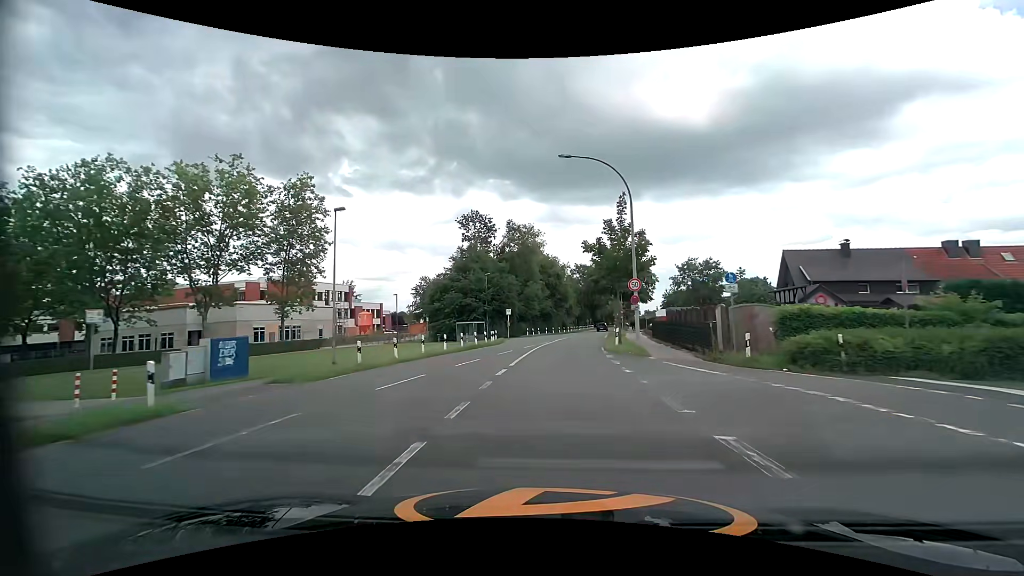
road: tertiary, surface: asphalt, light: Day
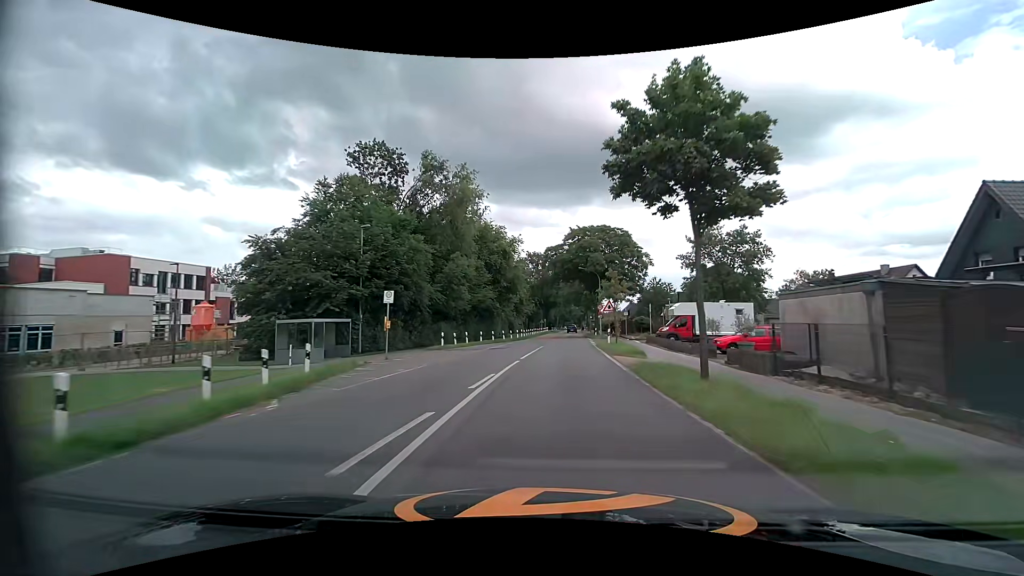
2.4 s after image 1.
(+1.1, +30.2) m; +5°
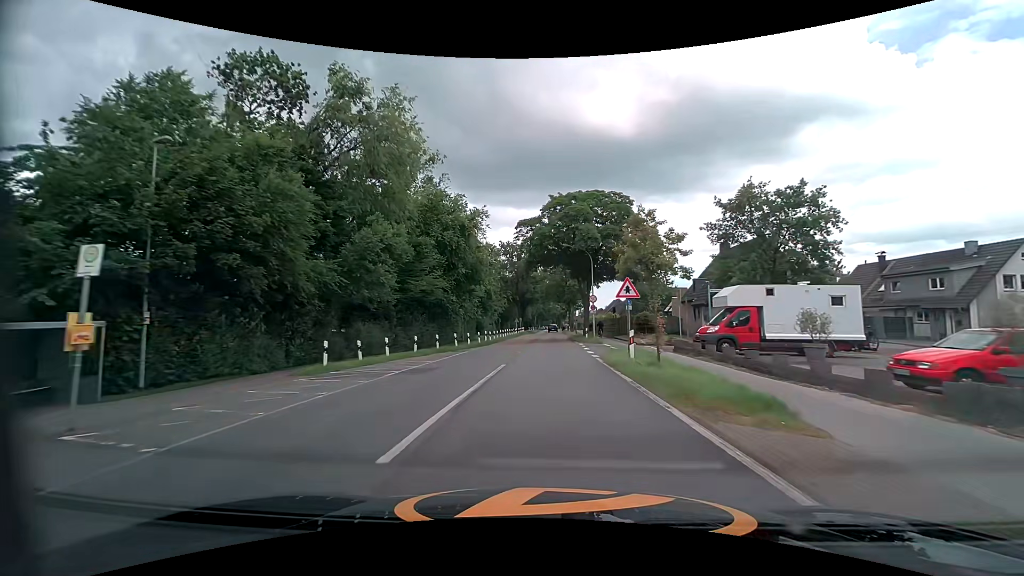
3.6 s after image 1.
(+0.6, +15.2) m; +4°
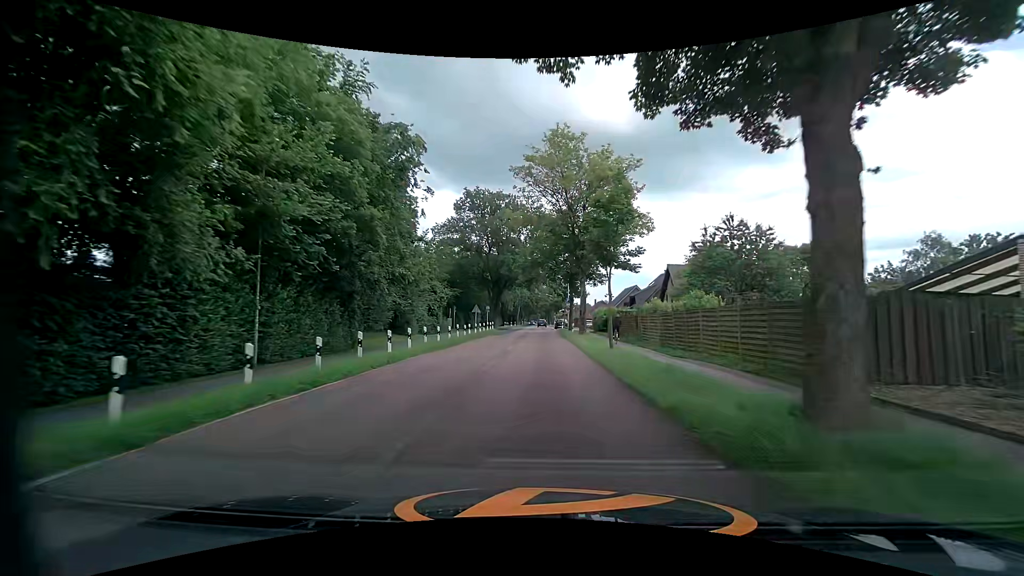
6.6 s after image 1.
(+0.2, +38.8) m; +1°
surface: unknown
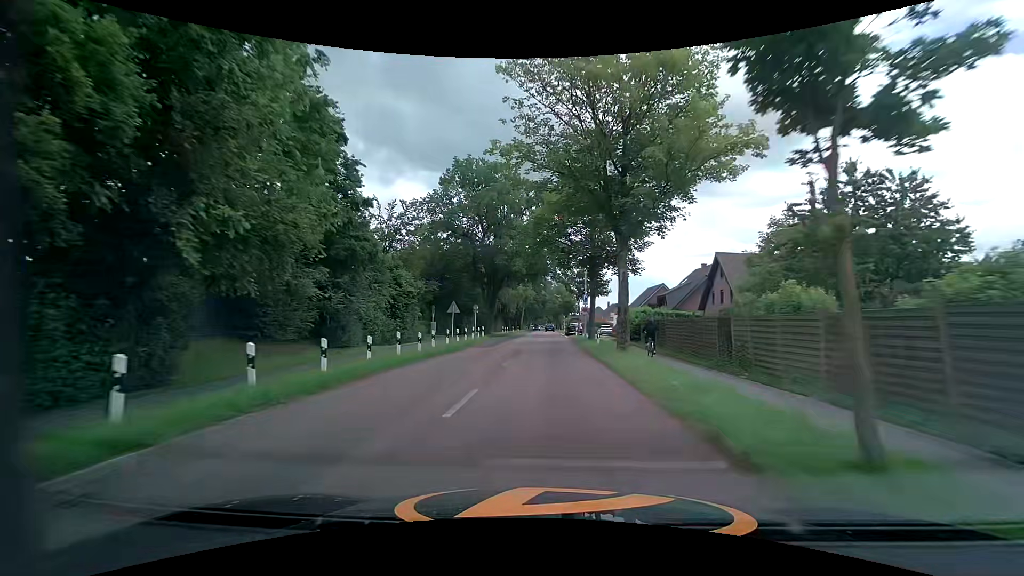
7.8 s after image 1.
(-0.1, +15.0) m; 0°
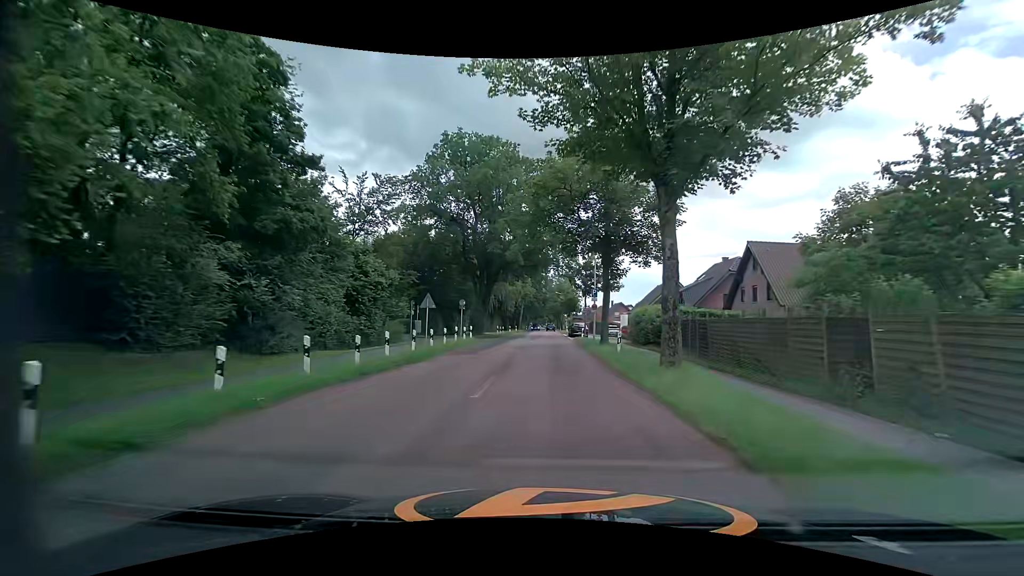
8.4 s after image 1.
(-0.1, +7.2) m; -1°
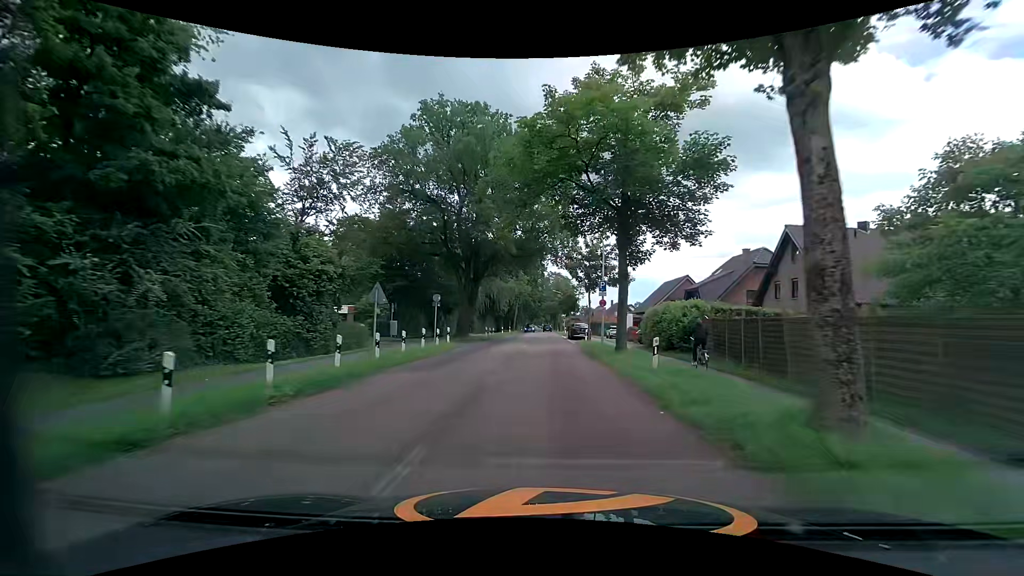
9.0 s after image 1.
(0.0, +7.1) m; 0°
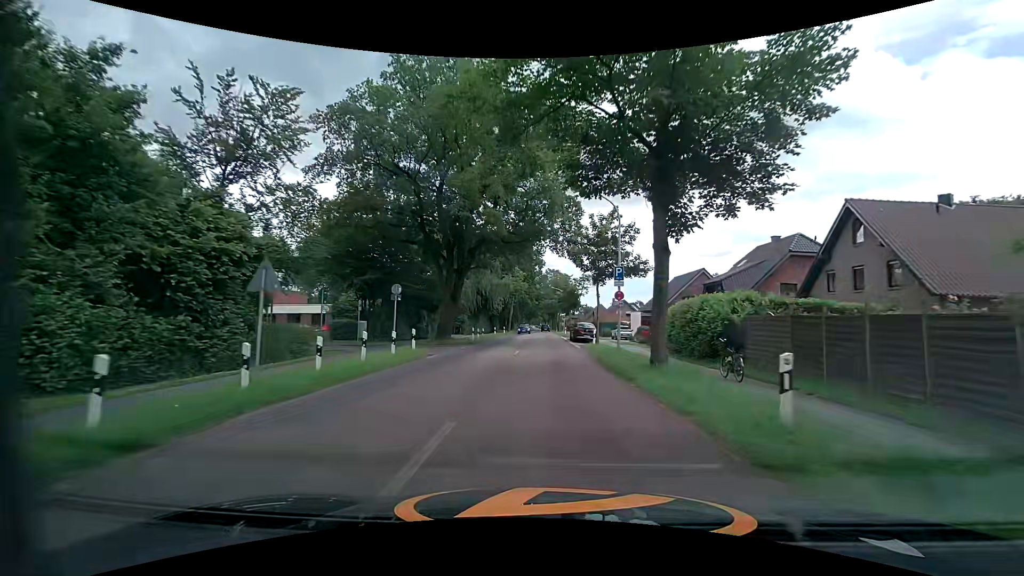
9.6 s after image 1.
(0.0, +7.0) m; +1°
(0, +10) (0, +20) (0, +30) (0, +40) (0, +50) (0, +60) (0, +70) (0, +80) (0, +90) (-1, +100) m
